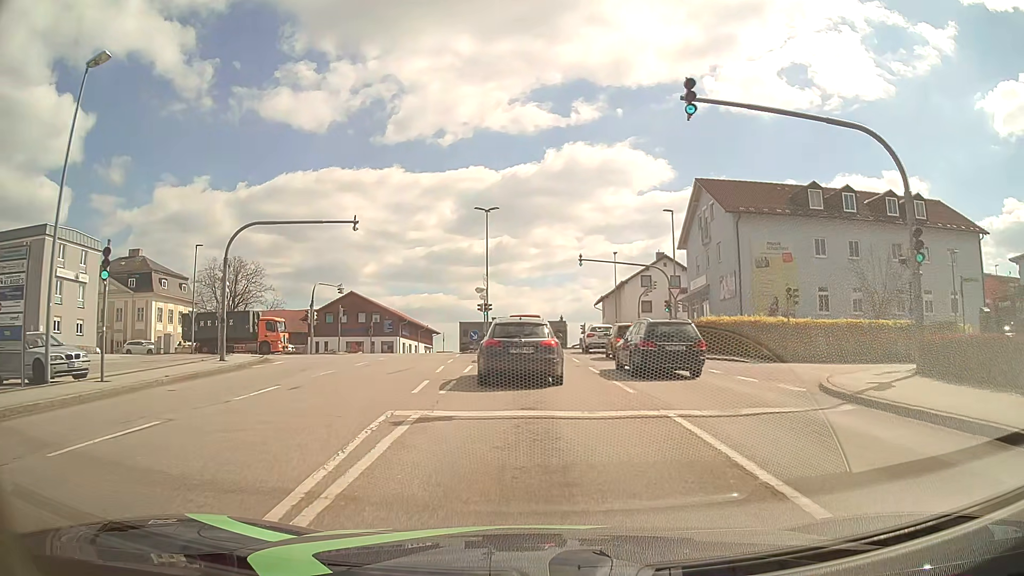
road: tertiary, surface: asphalt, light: Day
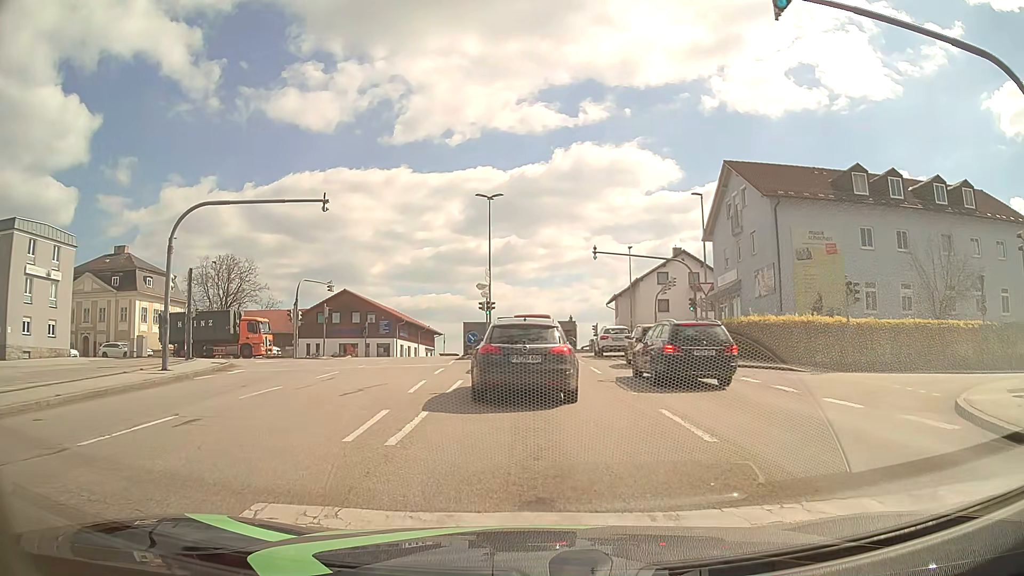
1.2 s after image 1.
(0.0, +5.1) m; -1°
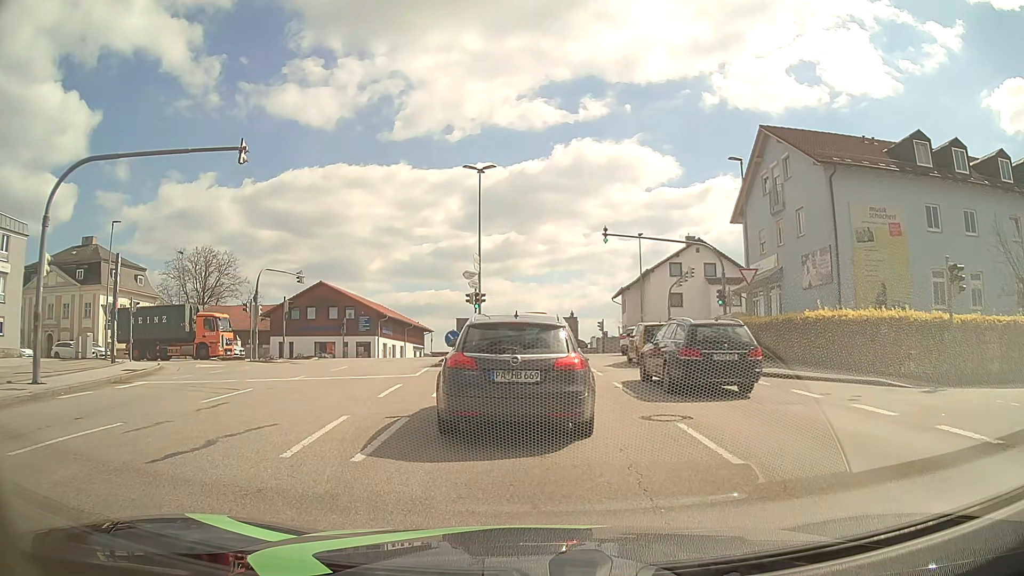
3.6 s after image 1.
(+0.1, +6.9) m; 0°
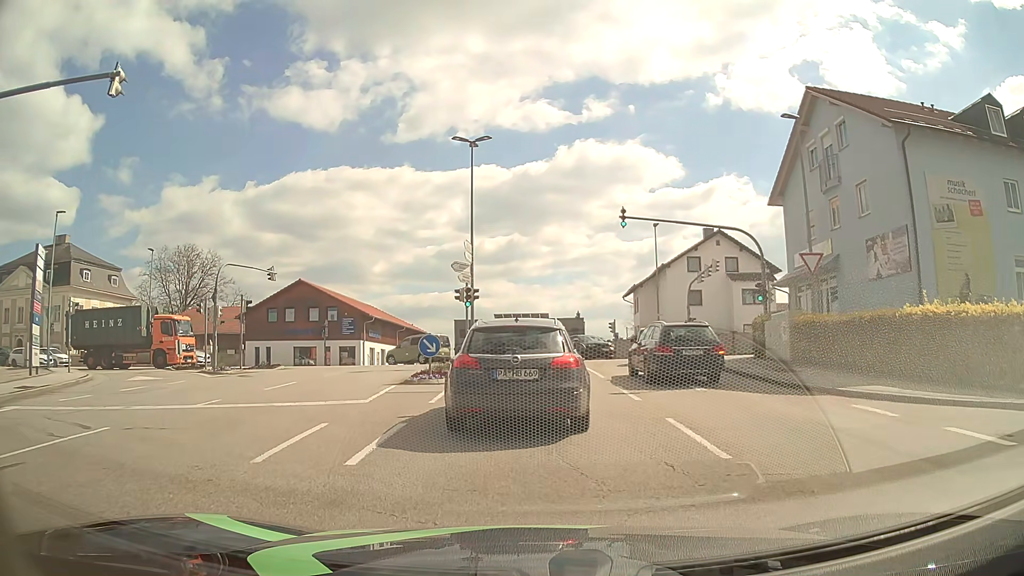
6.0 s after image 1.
(0.0, +6.2) m; 0°
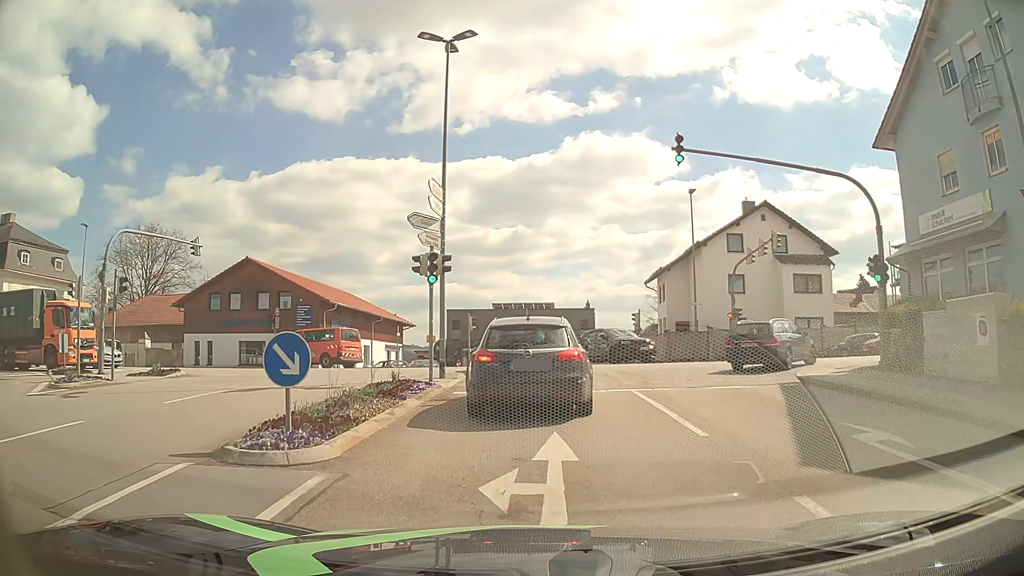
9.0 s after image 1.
(-0.1, +10.9) m; -1°
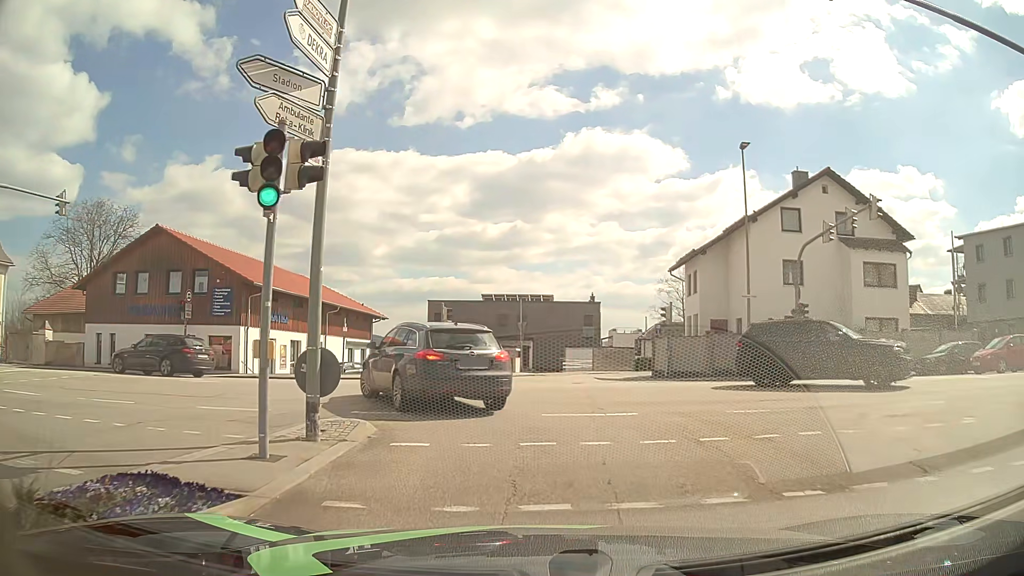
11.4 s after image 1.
(+0.1, +11.0) m; +1°
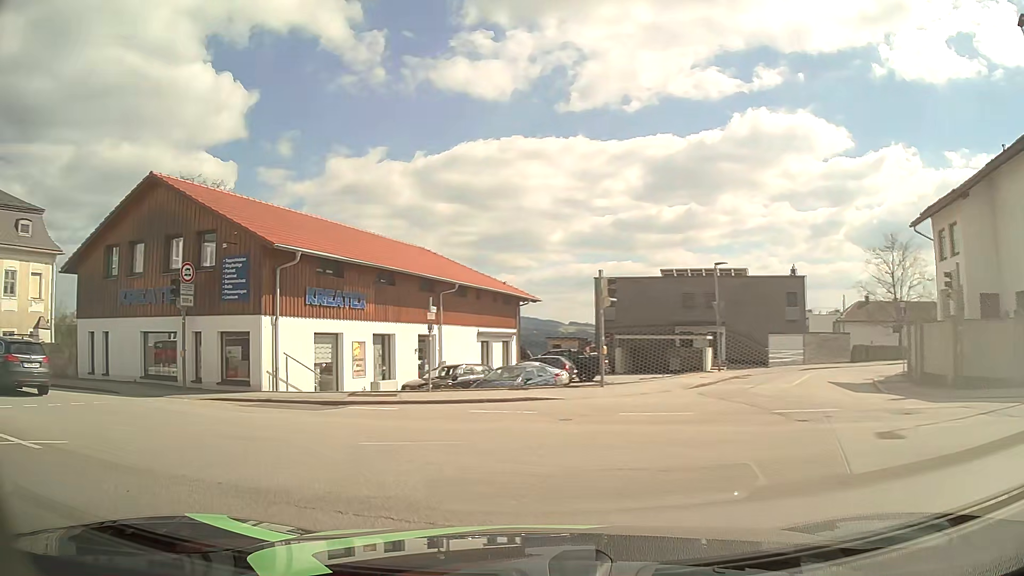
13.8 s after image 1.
(-0.6, +12.7) m; -15°
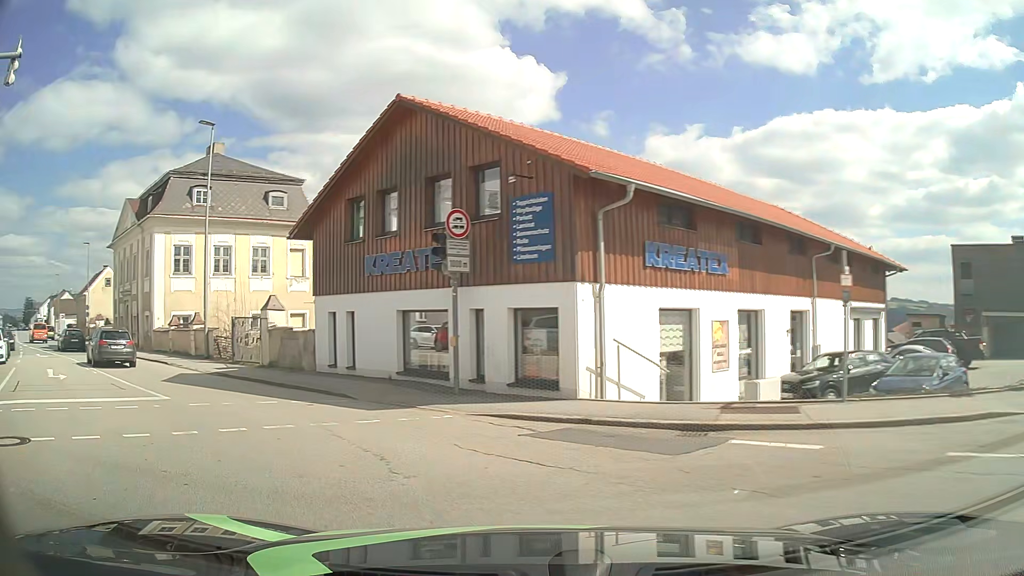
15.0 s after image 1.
(-1.7, +6.6) m; -28°
(-3, +9) (-9, +17) (-16, +24) (-23, +31) (-30, +38) (-38, +45) (-45, +52) (-52, +59) (-59, +66) (-67, +73) m
